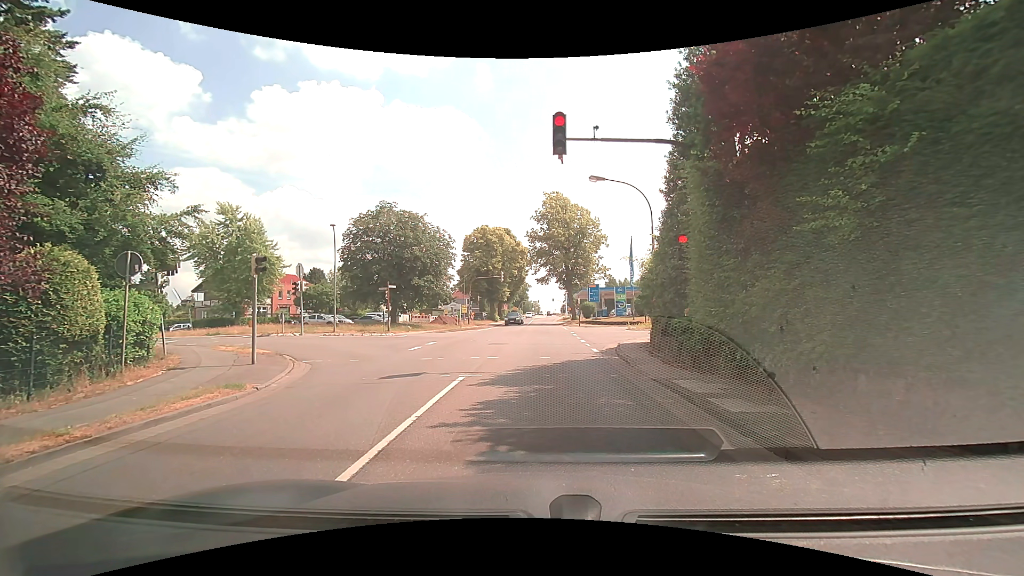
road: secondary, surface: asphalt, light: Day
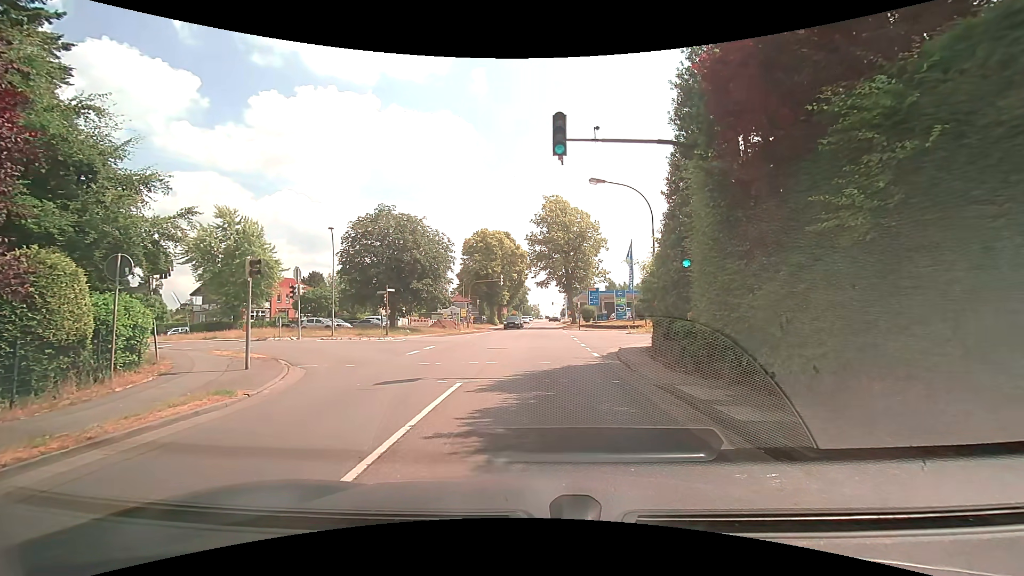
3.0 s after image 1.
(0.0, +0.3) m; 0°
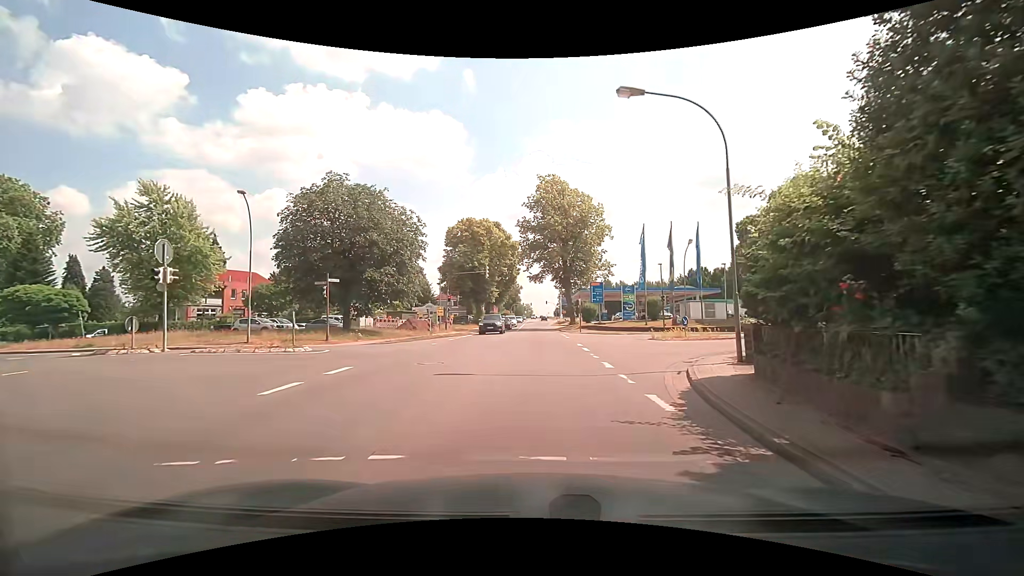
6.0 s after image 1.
(+0.4, +10.7) m; +2°
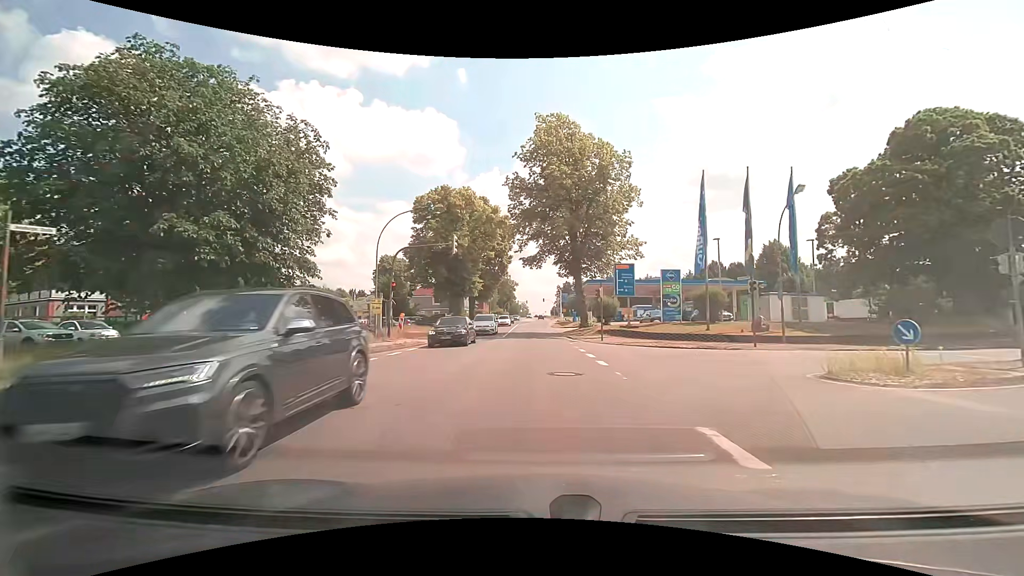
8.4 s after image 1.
(+0.2, +18.2) m; +1°
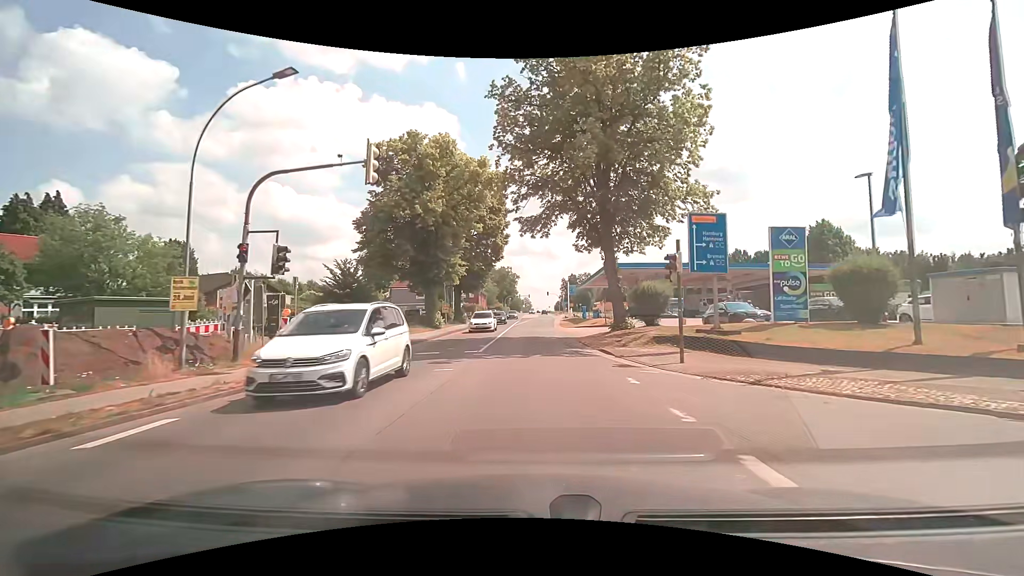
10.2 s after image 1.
(0.0, +16.0) m; 0°
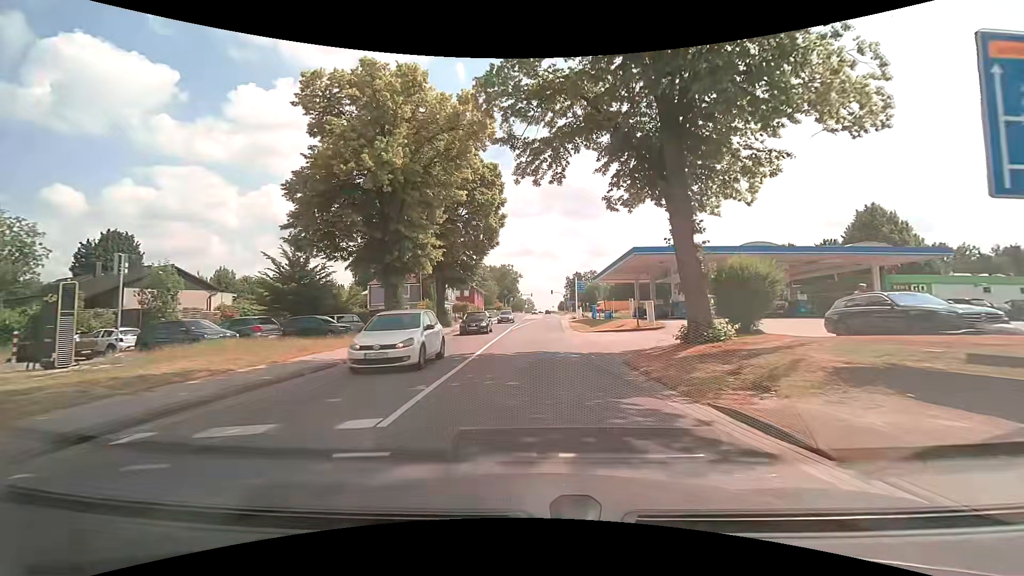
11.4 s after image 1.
(0.0, +11.9) m; 0°
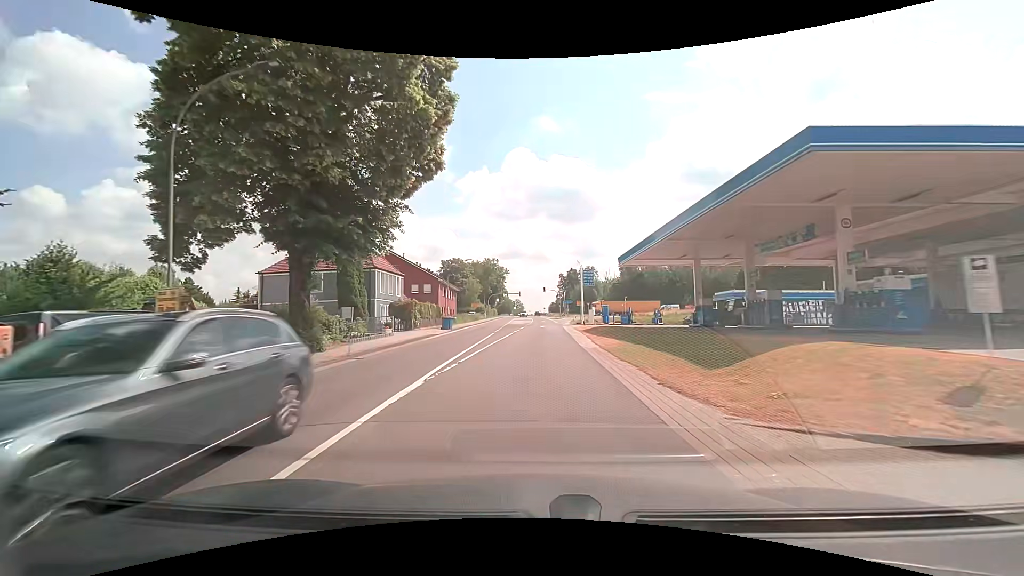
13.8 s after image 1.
(+0.4, +25.6) m; +1°
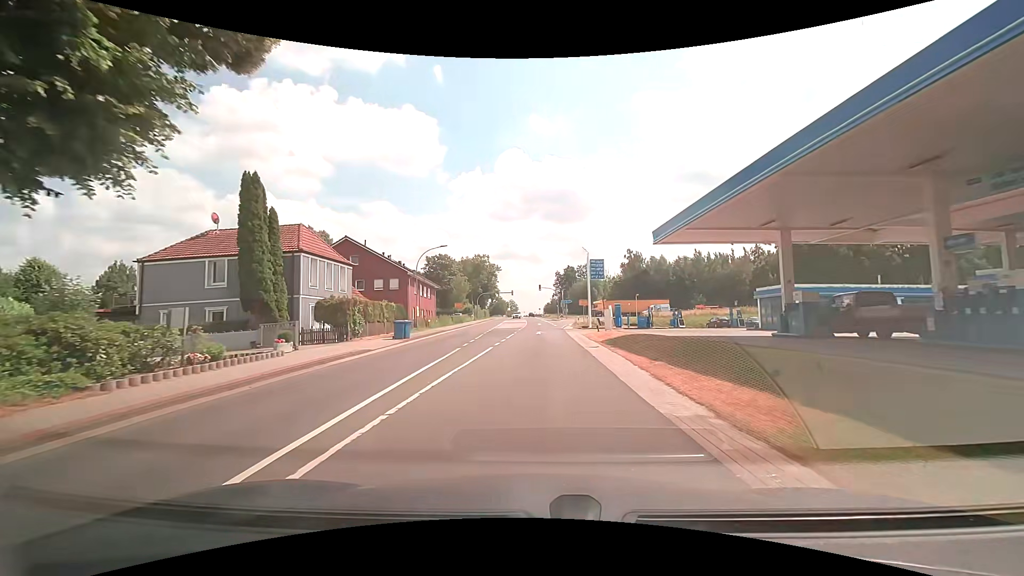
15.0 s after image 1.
(+0.1, +13.0) m; +1°
(0, +10) (0, +20) (0, +30) (0, +40) (+1, +50) (+1, +60) (+3, +70) (+5, +80) (+9, +89) (+16, +96) m
